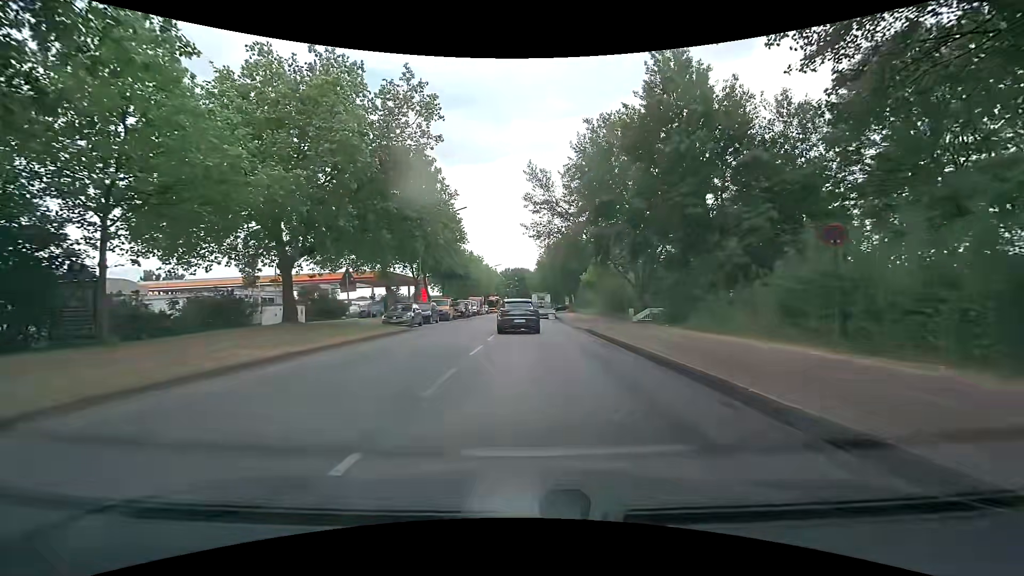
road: secondary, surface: asphalt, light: Day
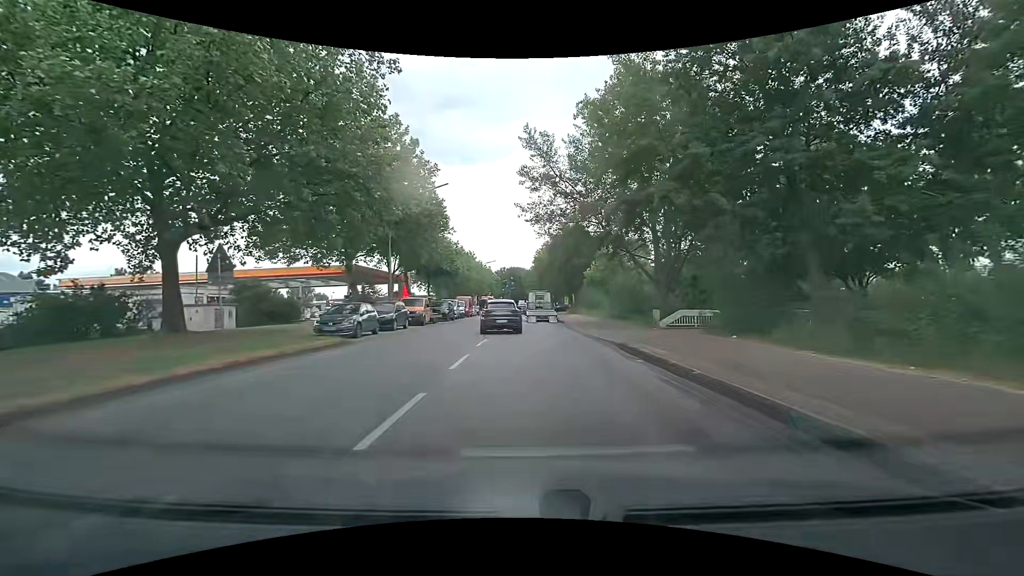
(0.0, +8.8) m; +1°
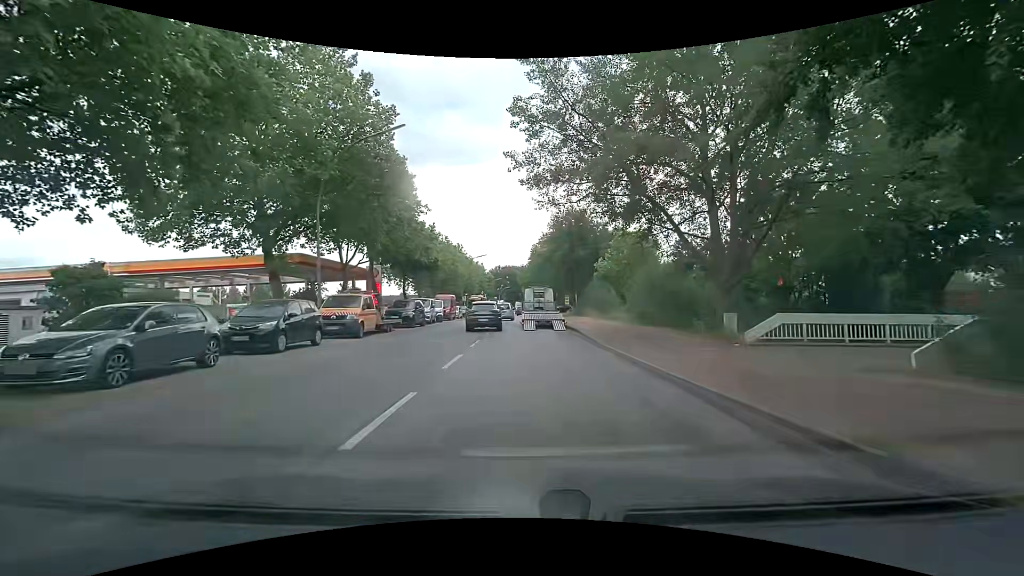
(+0.1, +11.8) m; 0°
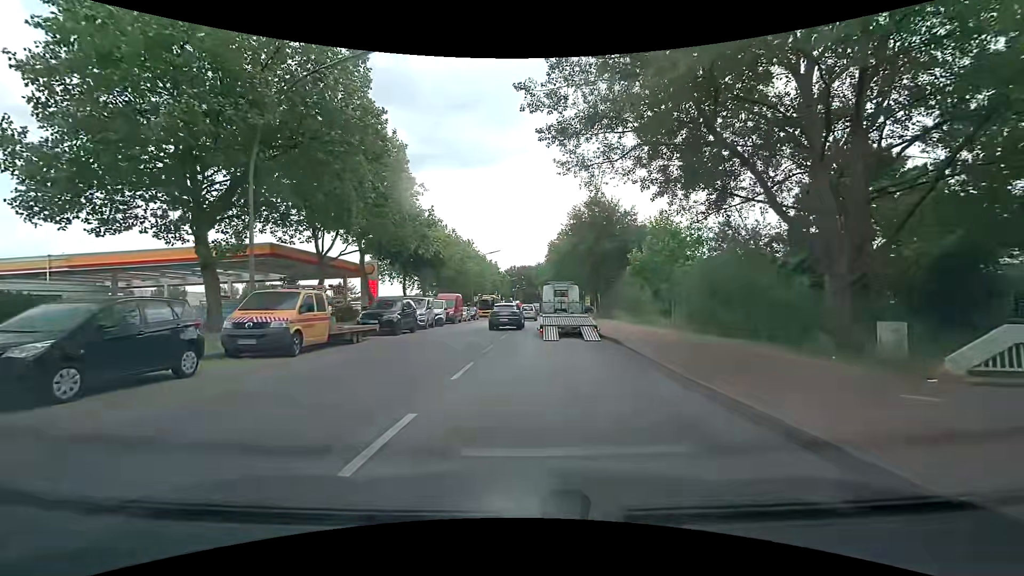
(-0.1, +7.5) m; -2°
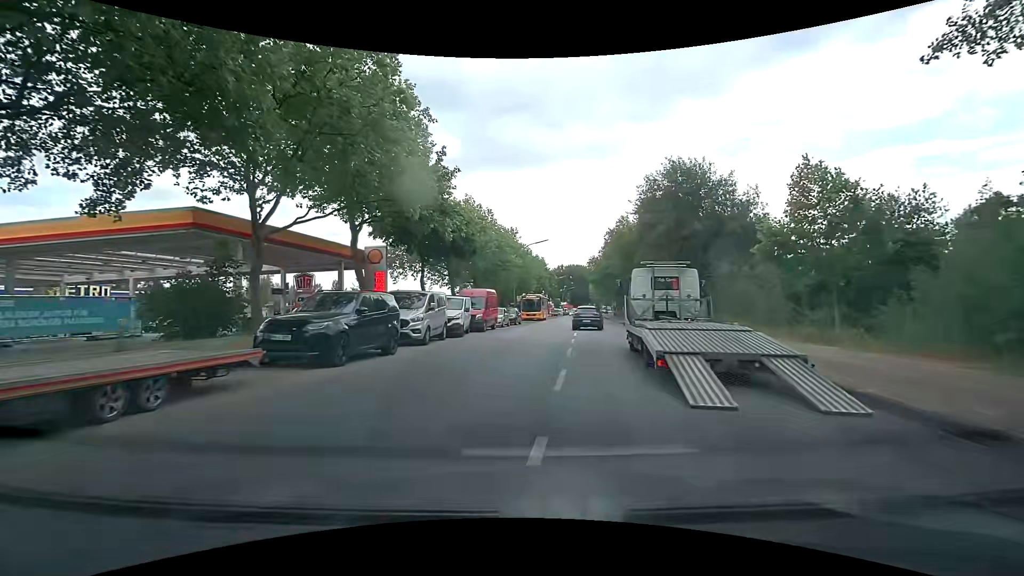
(-0.6, +13.3) m; -5°
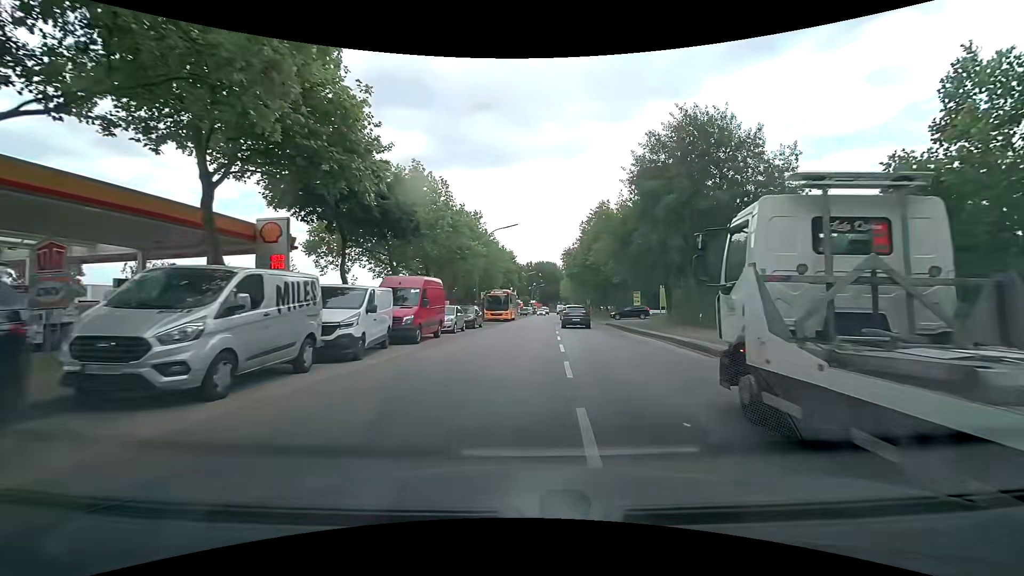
(+0.4, +10.7) m; +5°
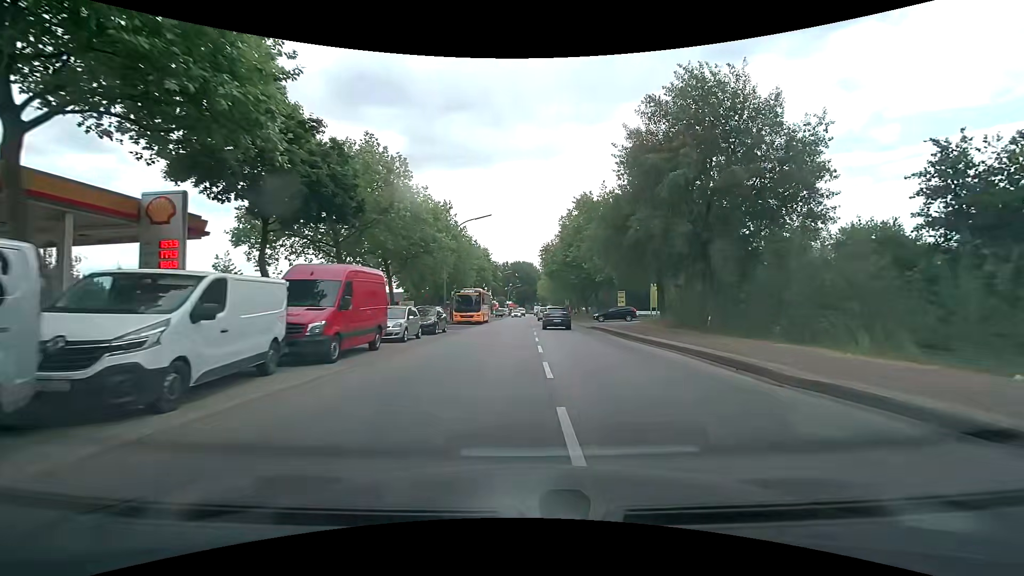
(+0.1, +5.9) m; +2°
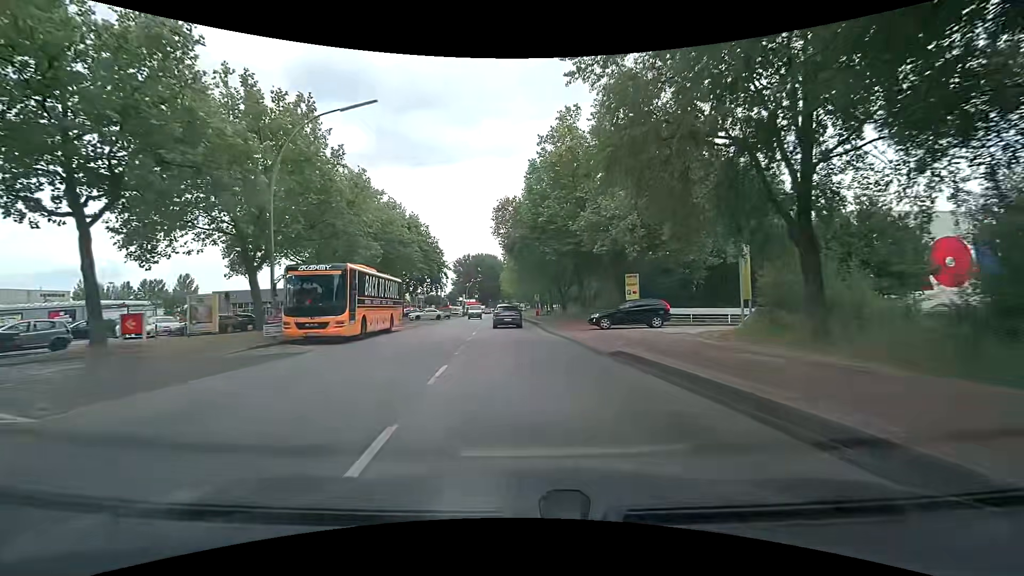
(+1.7, +25.3) m; +4°
(0, +10) (0, +20) (-1, +30) (-1, +40) (-2, +50) (-2, +60) (-3, +70) (-3, +80) (-4, +90) (-4, +100) m
